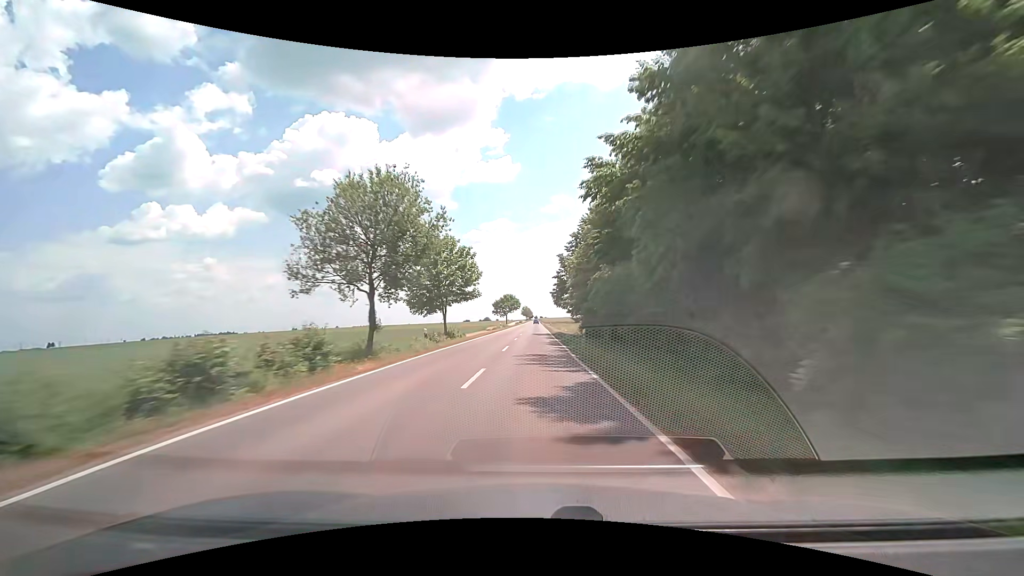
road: secondary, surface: asphalt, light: Day
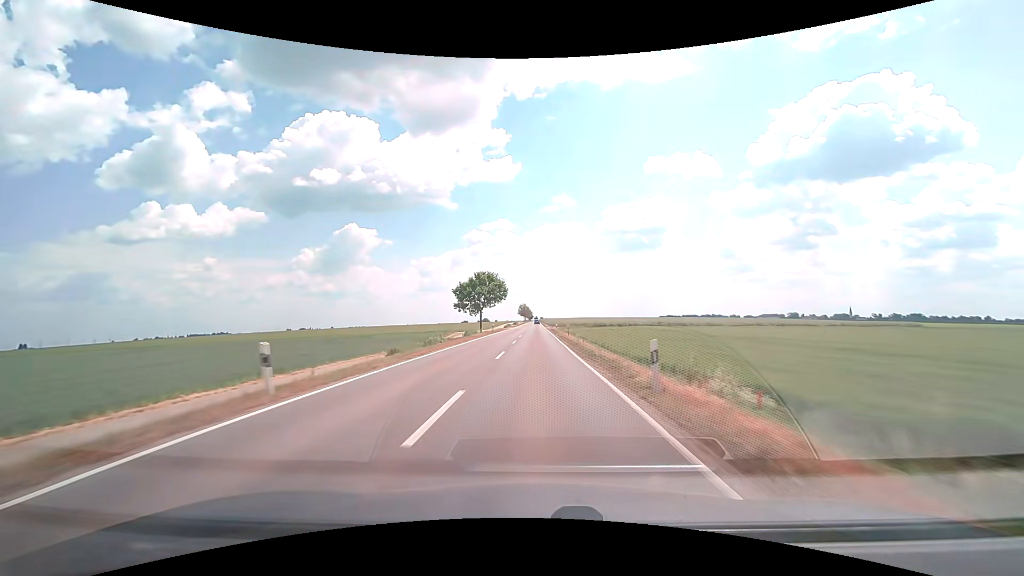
(+0.4, +64.1) m; 0°
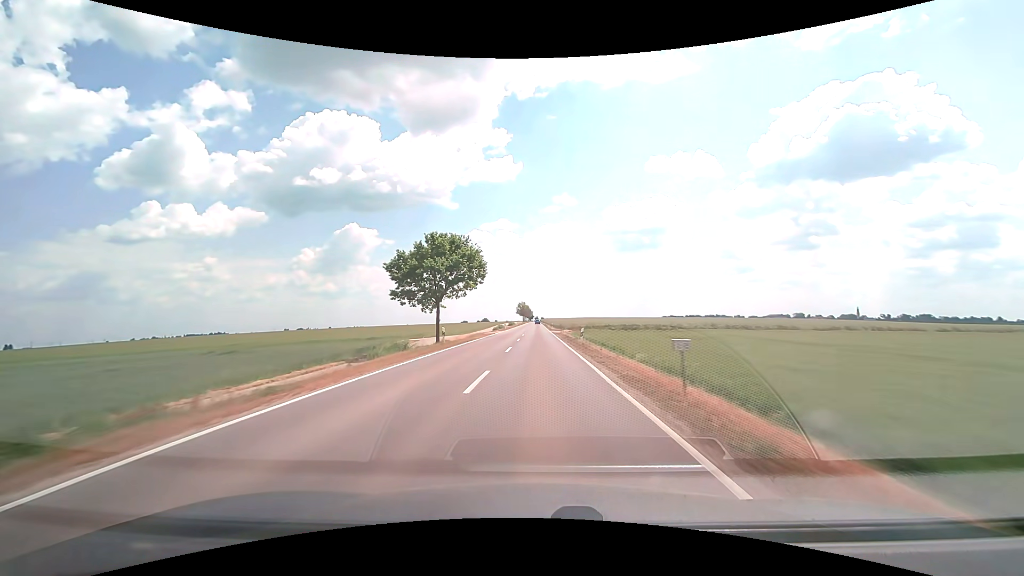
(-0.1, +32.1) m; 0°
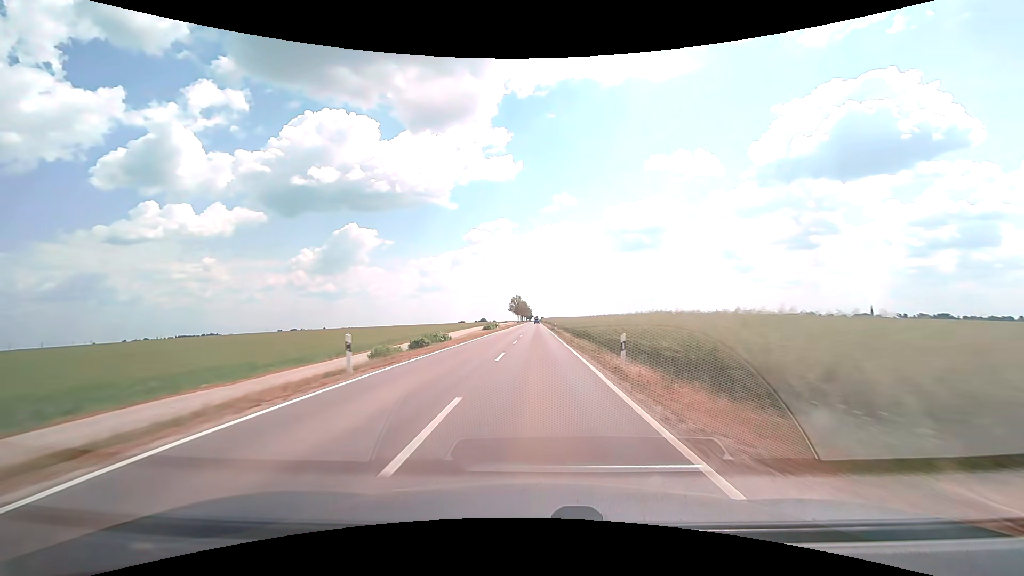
(+0.2, +64.3) m; 0°
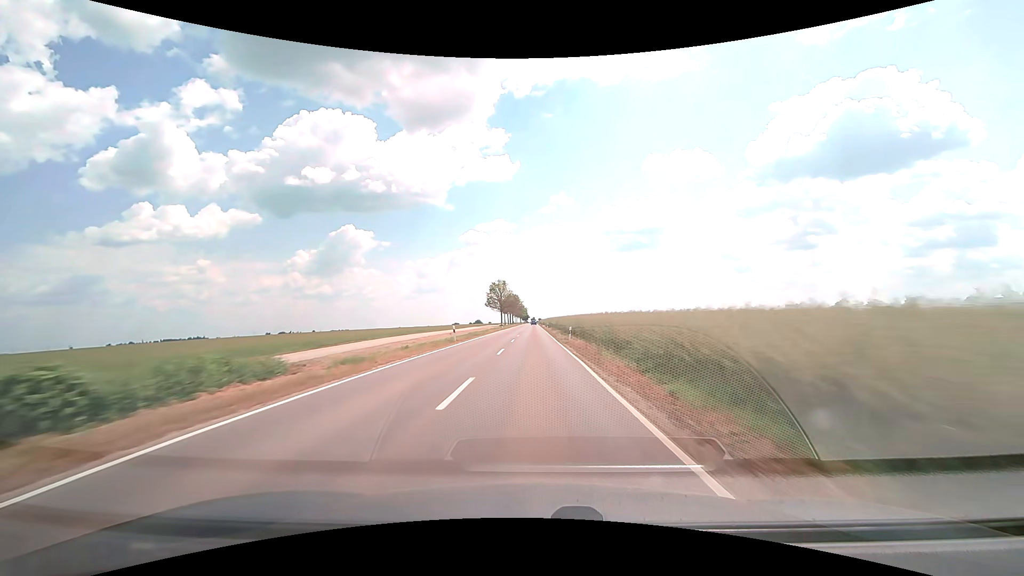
(+0.3, +80.5) m; 0°
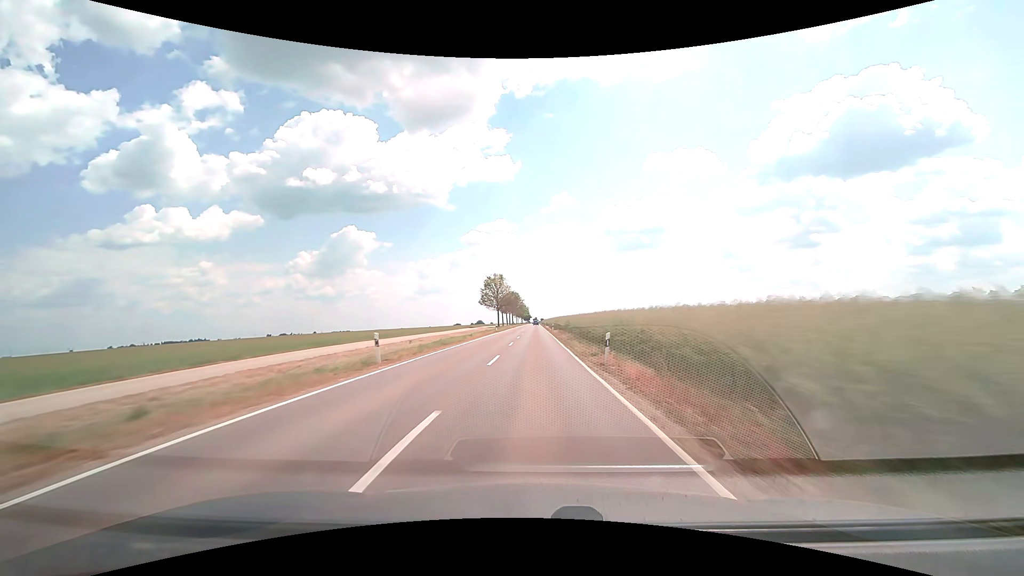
(0.0, +16.2) m; 0°
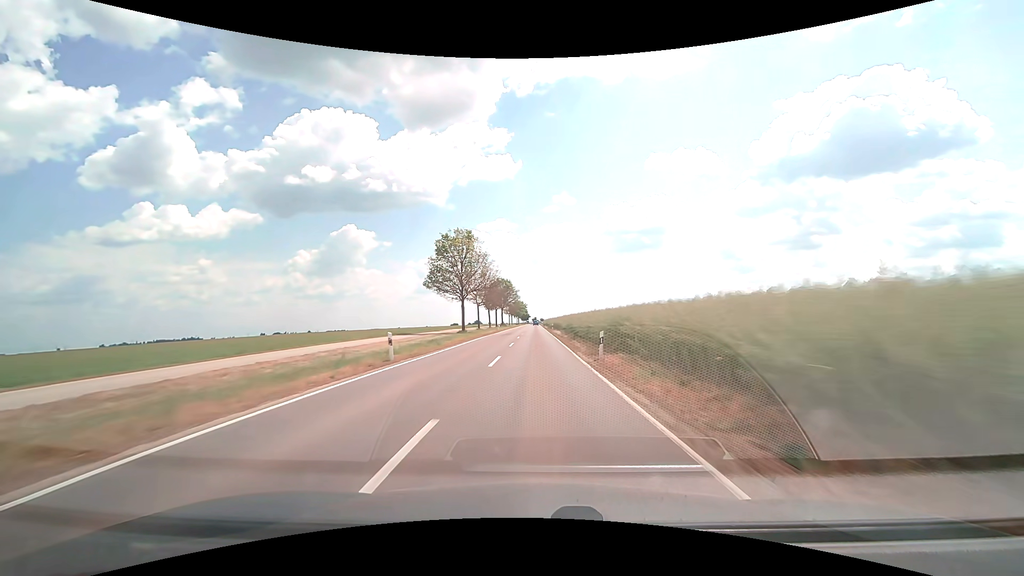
(-0.1, +48.4) m; 0°
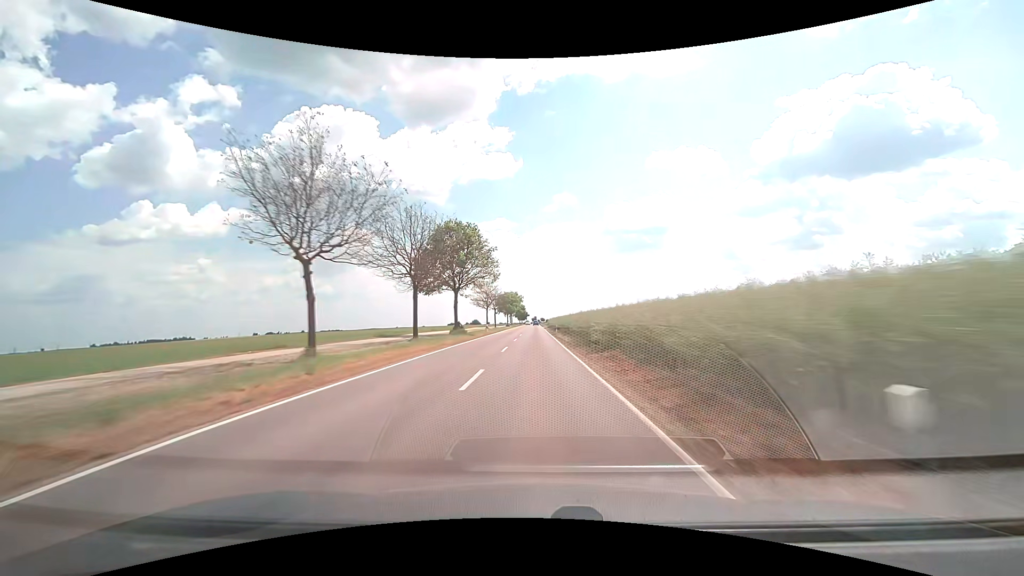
(+0.1, +64.3) m; 0°
(0, +10) (0, +20) (0, +30) (0, +40) (0, +50) (0, +60) (0, +70) (0, +80) (0, +90) (0, +100) m
